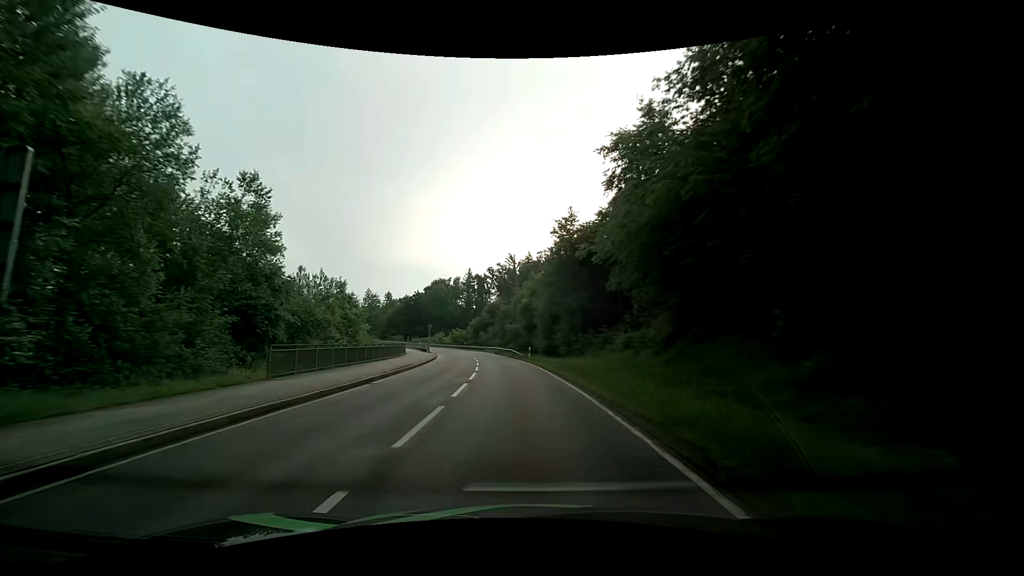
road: secondary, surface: asphalt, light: Day
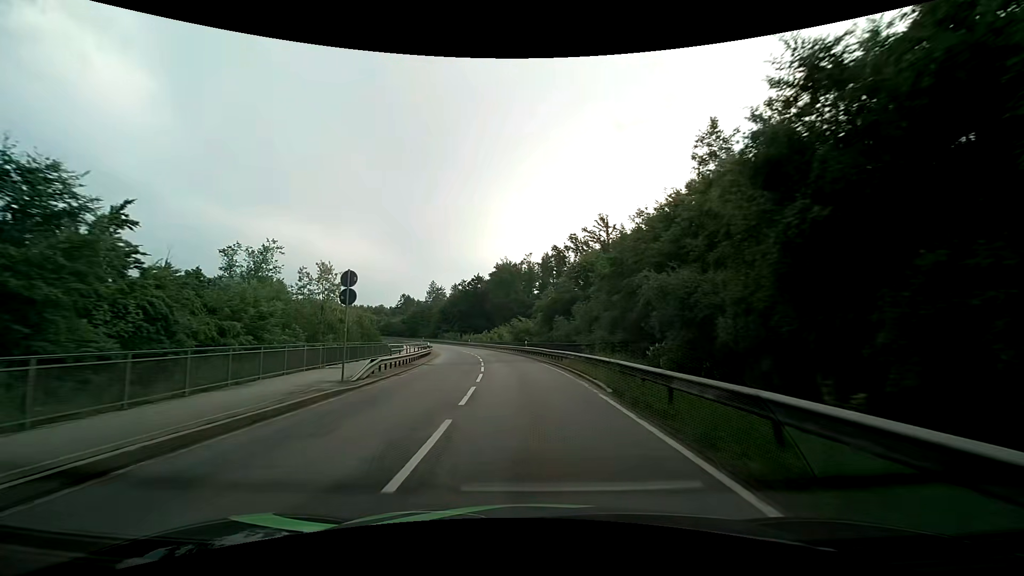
(-4.1, +50.3) m; -9°
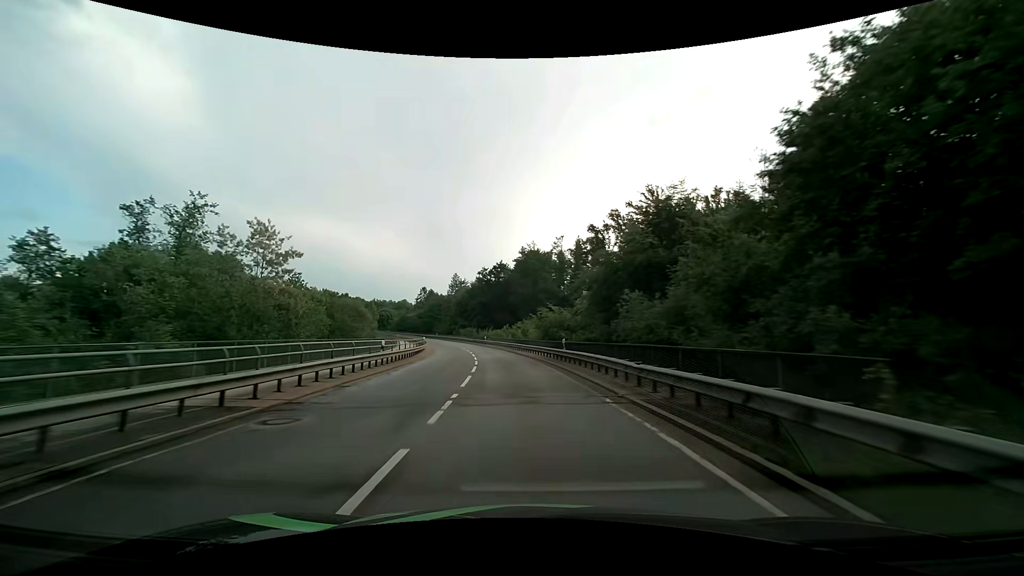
(-0.6, +20.6) m; -3°
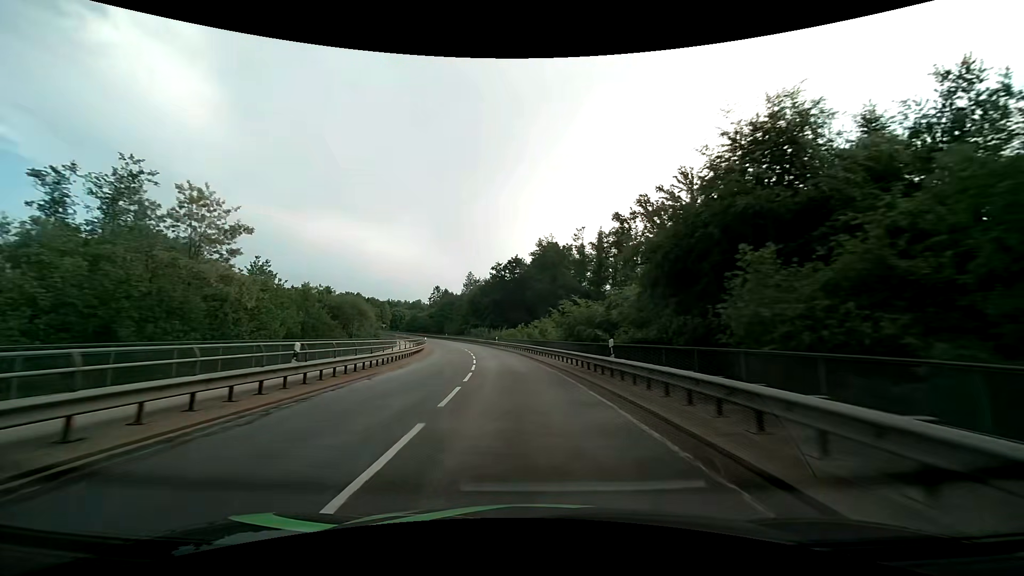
(-0.2, +10.4) m; -2°
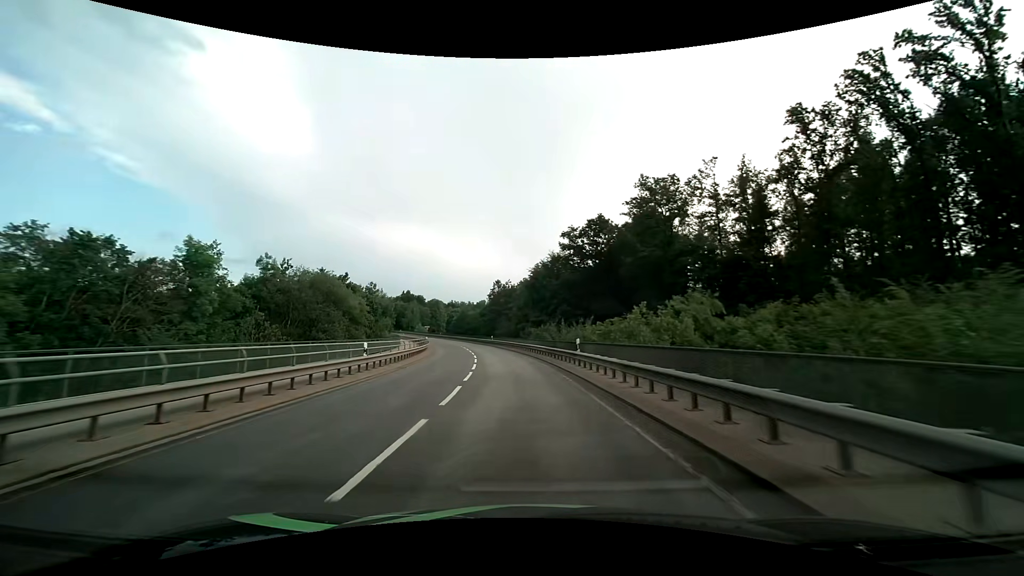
(-2.9, +41.7) m; -8°
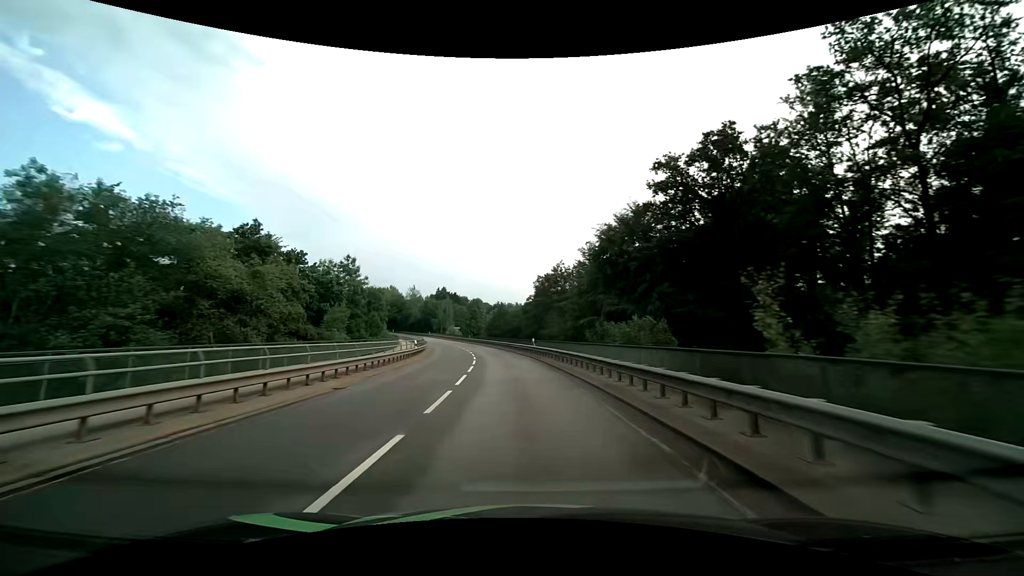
(-1.6, +31.5) m; -6°
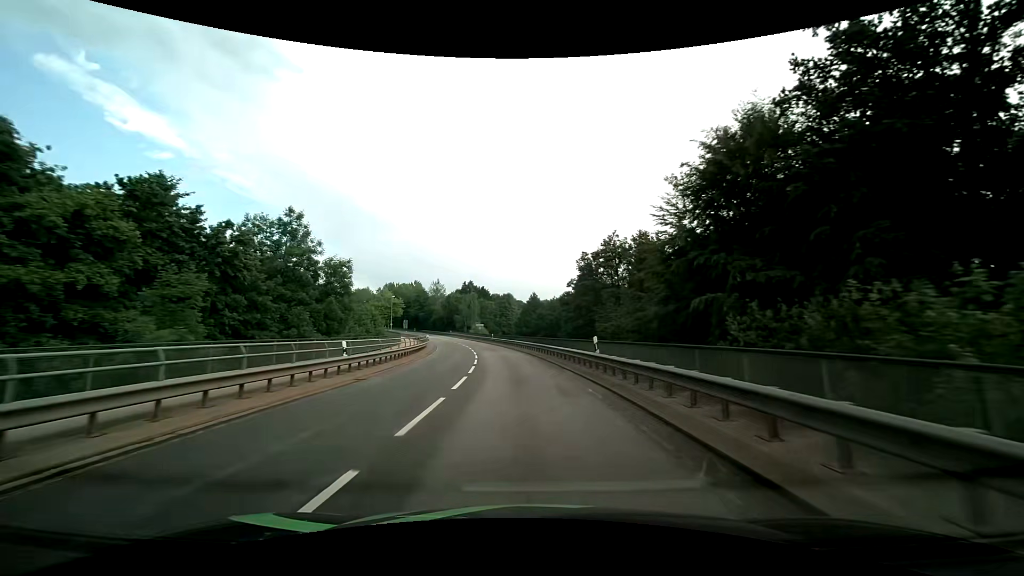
(-0.7, +20.3) m; -4°
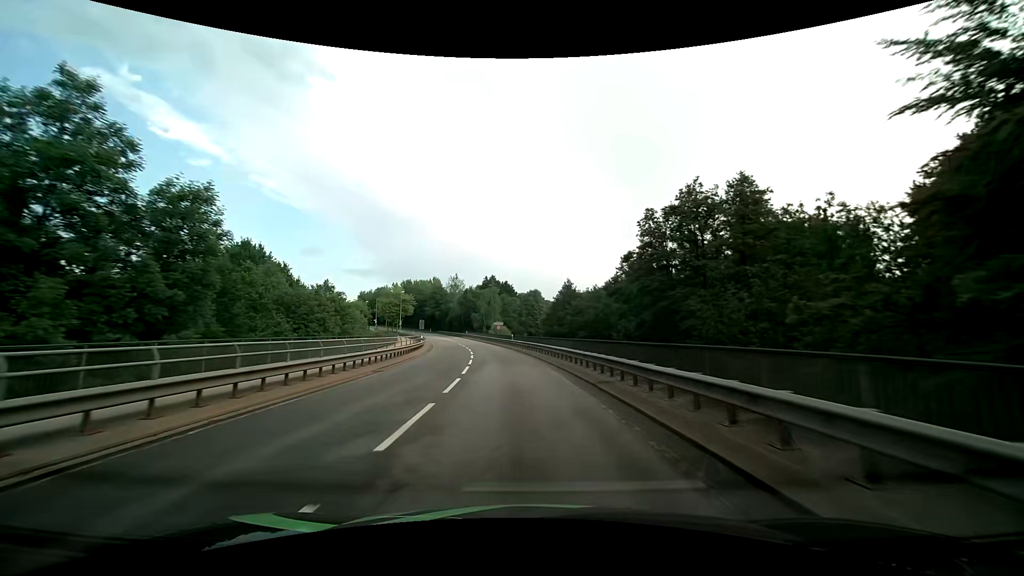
(-0.6, +19.0) m; -3°
(0, +10) (-1, +20) (-1, +30) (-3, +40) (-4, +50) (-6, +60) (-8, +69) (-10, +79) (-13, +89) (-16, +98) m
